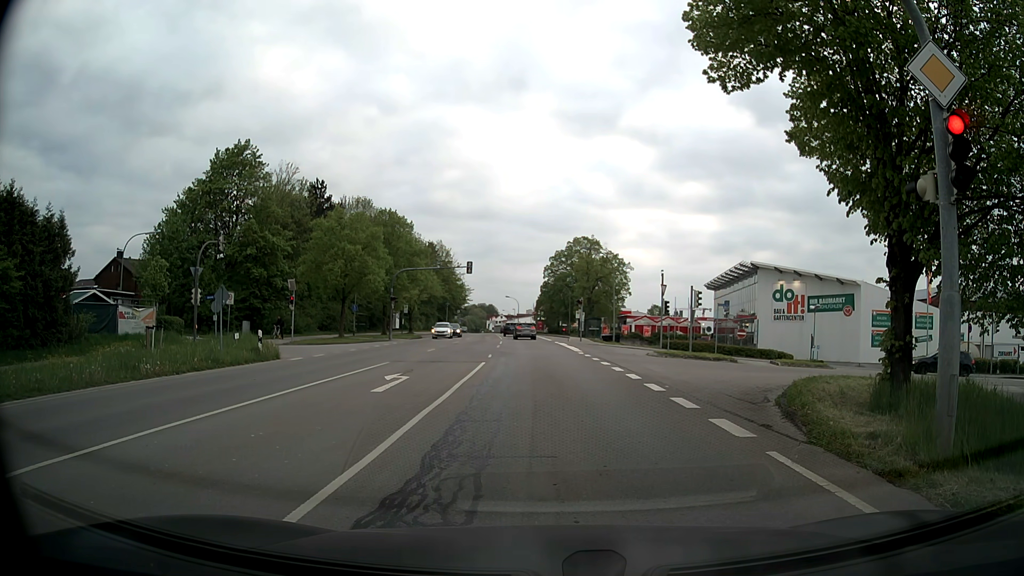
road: secondary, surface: asphalt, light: Day
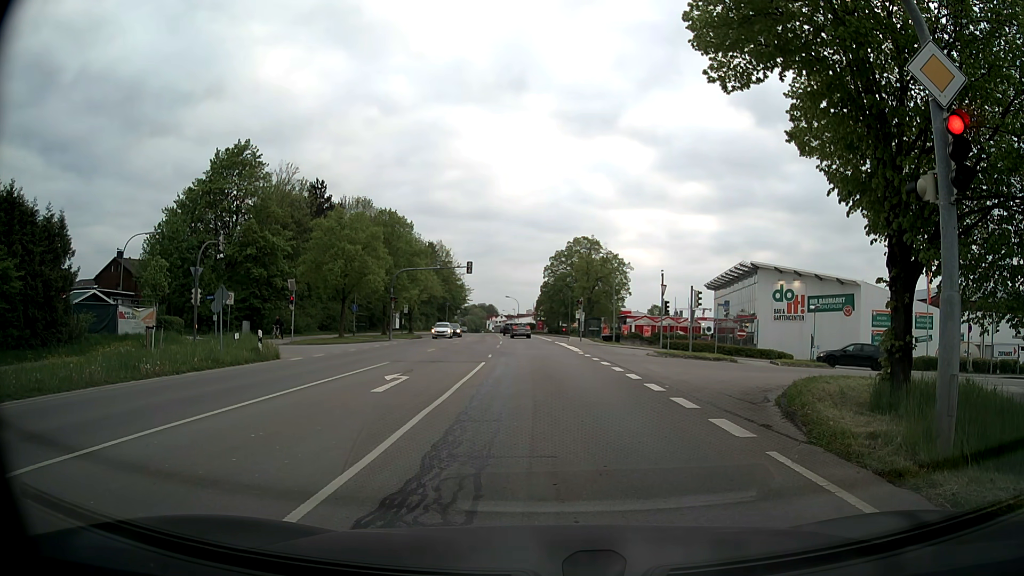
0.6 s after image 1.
(0.0, 0.0) m; 0°
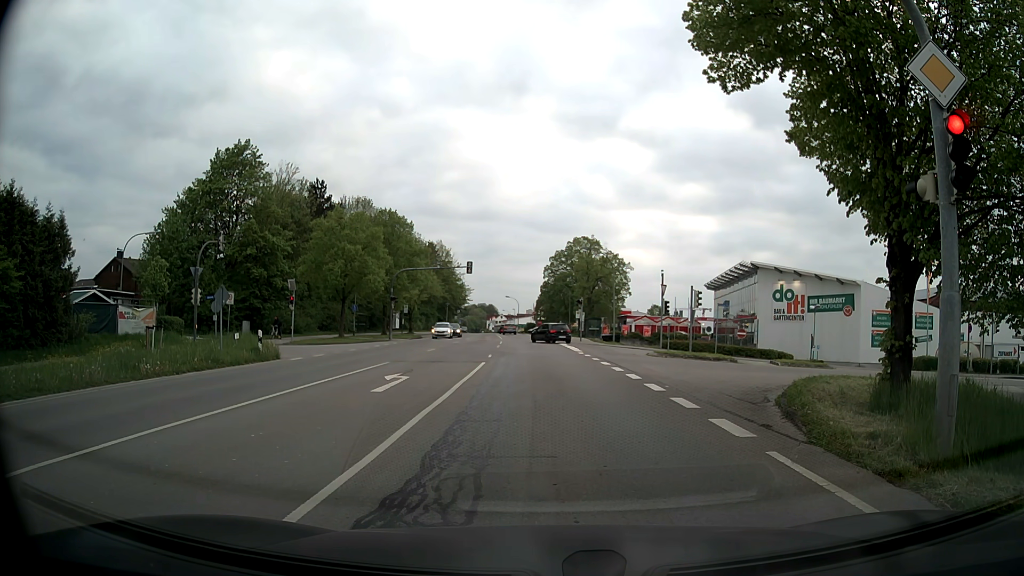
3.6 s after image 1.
(0.0, 0.0) m; 0°
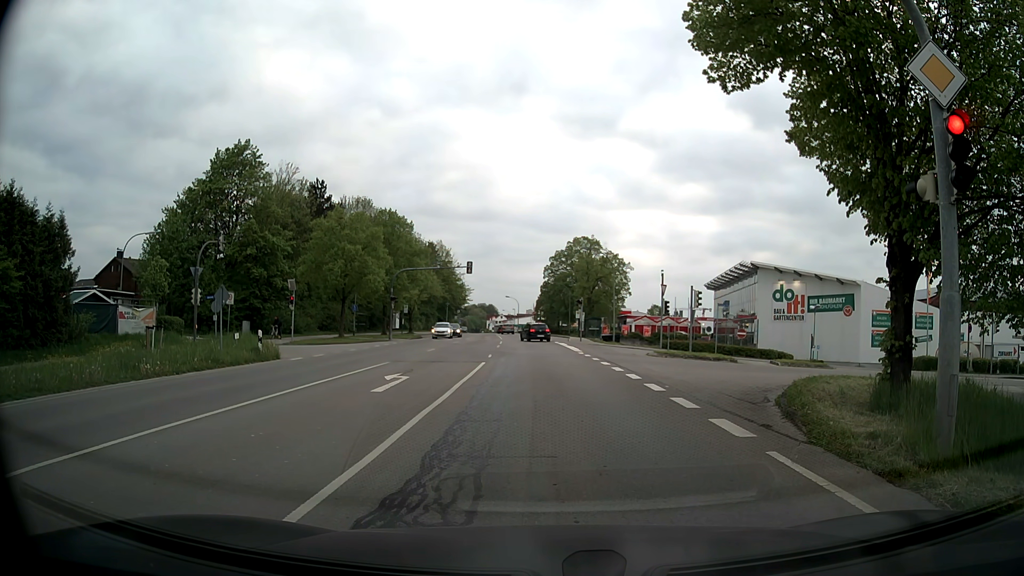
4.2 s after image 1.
(0.0, 0.0) m; 0°
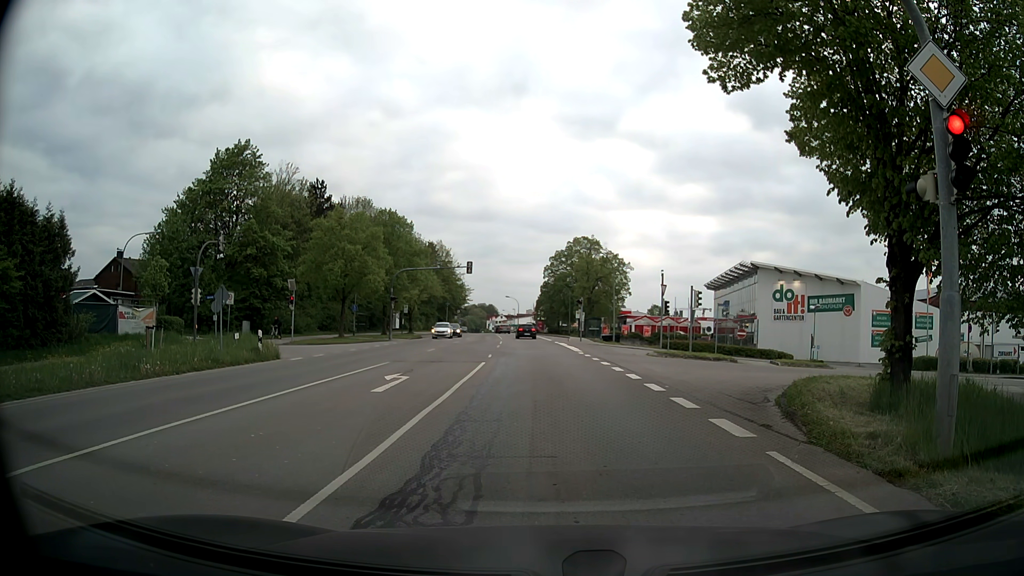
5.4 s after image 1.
(0.0, 0.0) m; 0°
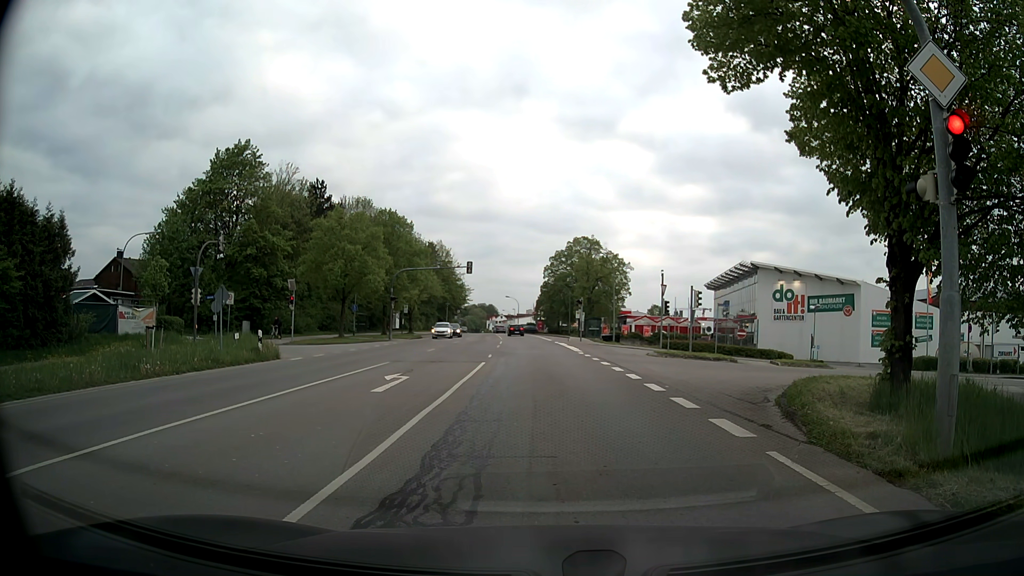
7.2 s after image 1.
(0.0, 0.0) m; 0°
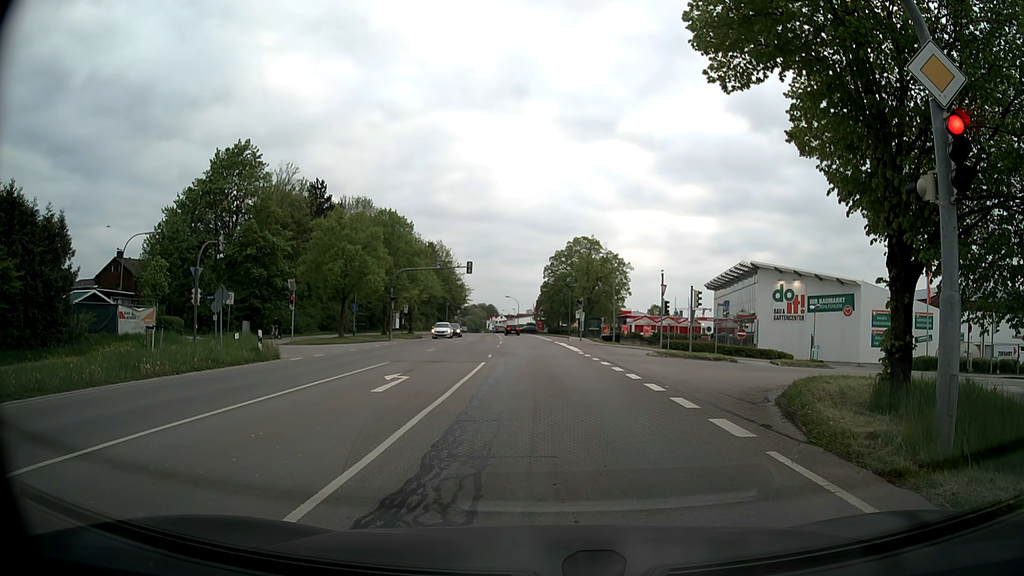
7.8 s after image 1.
(0.0, 0.0) m; 0°
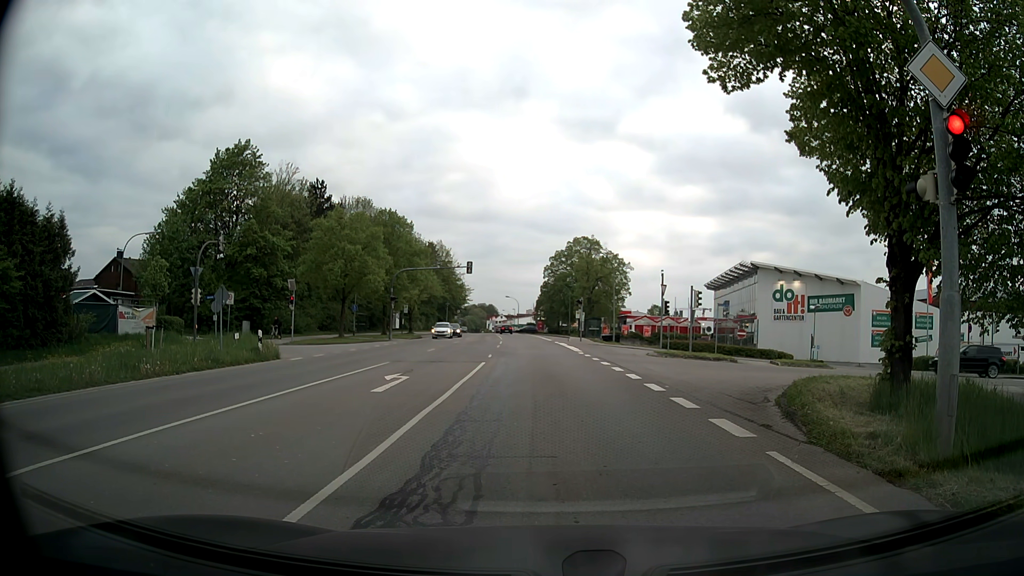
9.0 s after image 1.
(0.0, 0.0) m; 0°
(0, +10) (0, +20) (0, +30) (0, +40) (-1, +50) (-1, +60) (-2, +70) (-3, +80) (-4, +90) (-5, +100) m
